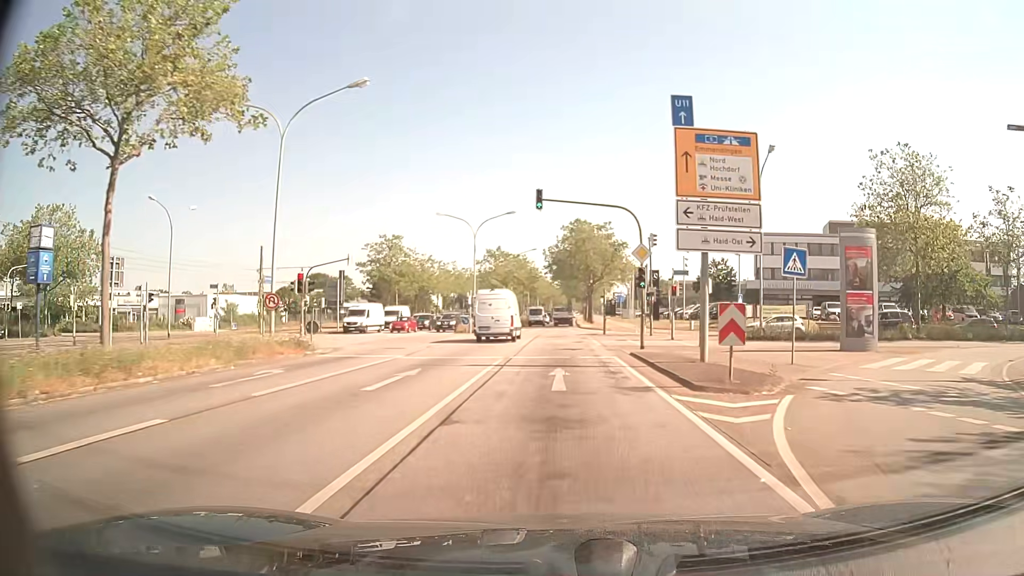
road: primary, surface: asphalt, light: Day
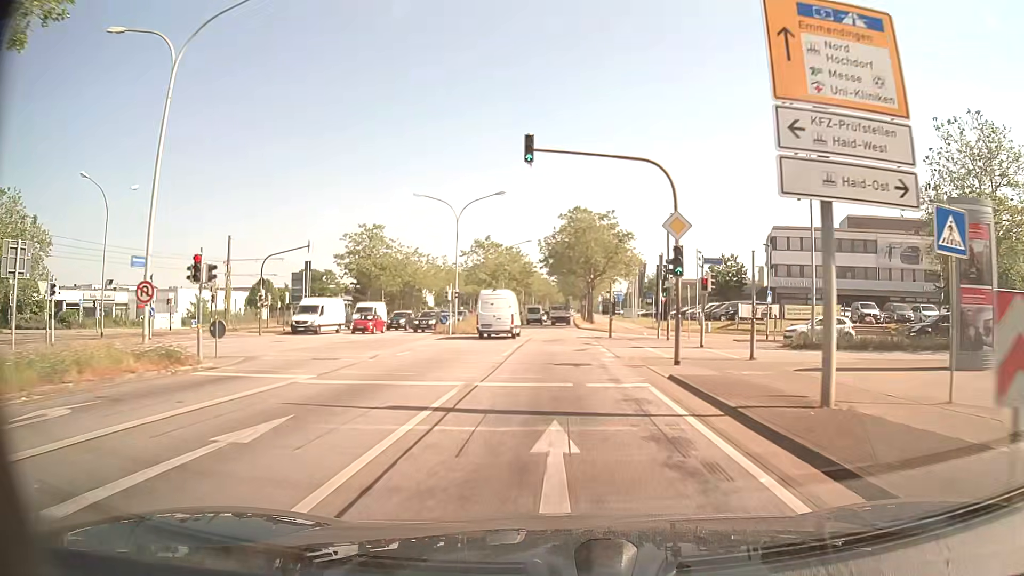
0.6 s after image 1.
(+0.1, +8.3) m; 0°
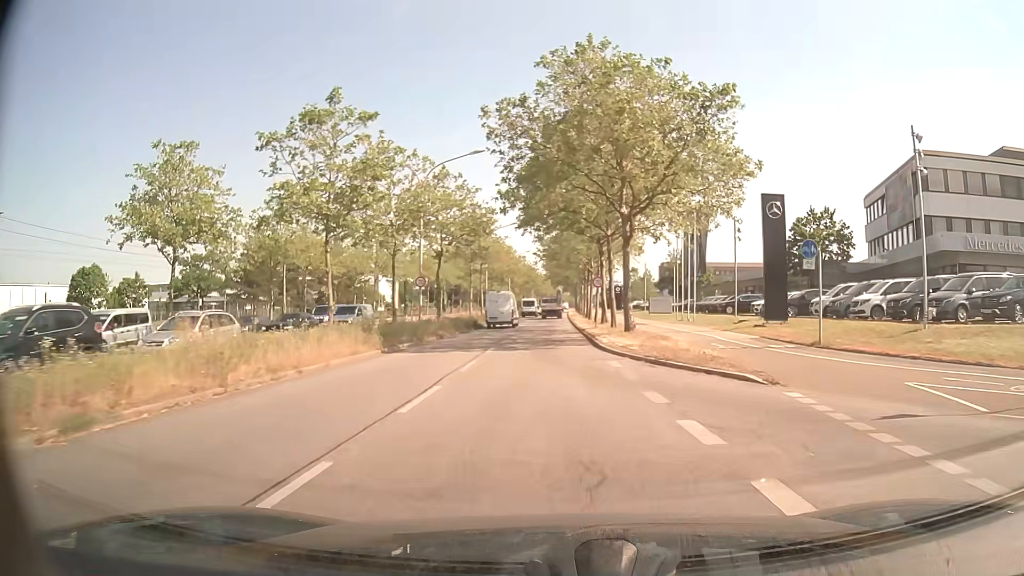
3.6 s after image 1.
(+0.6, +42.3) m; +1°
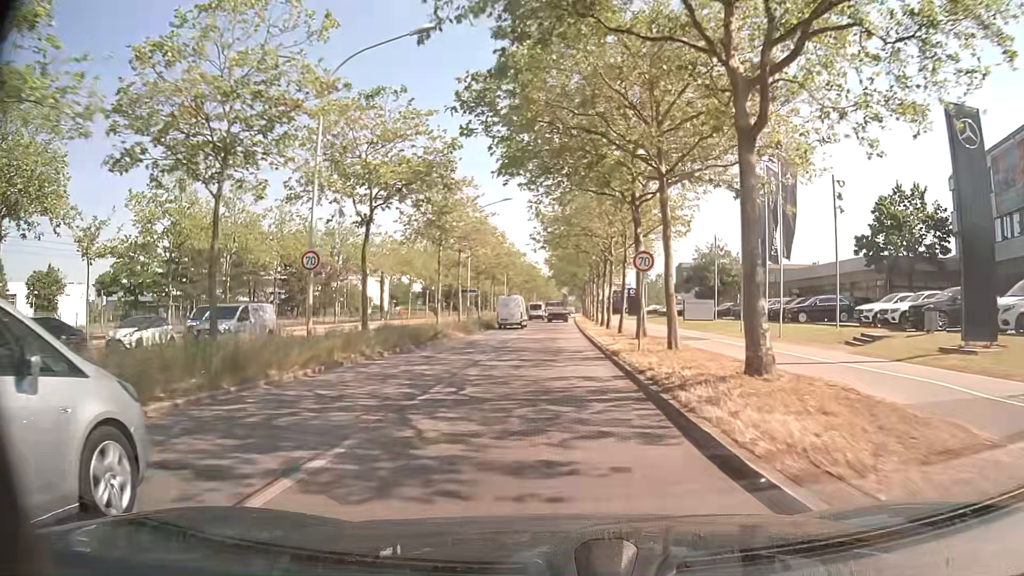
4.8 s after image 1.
(0.0, +17.0) m; 0°
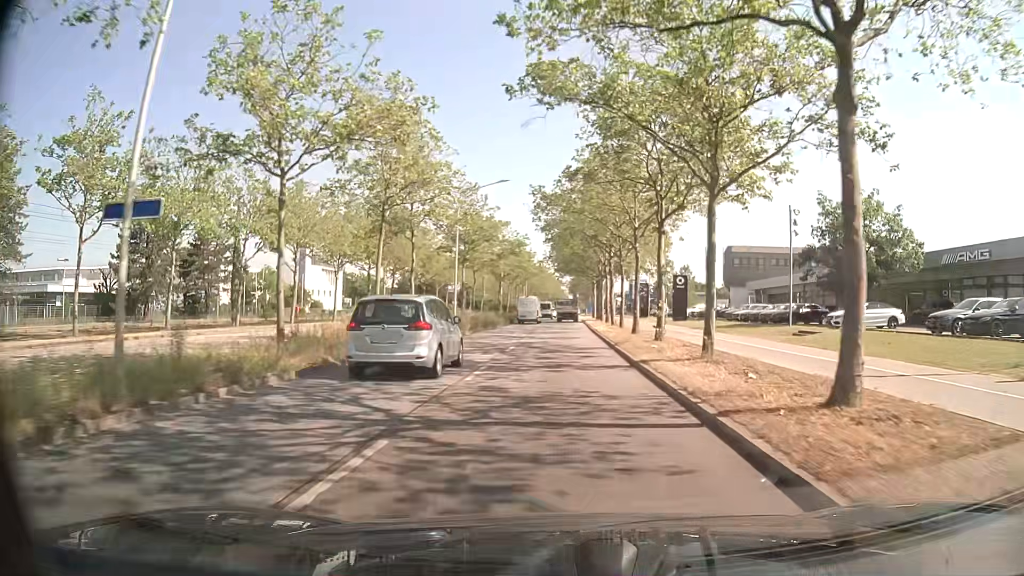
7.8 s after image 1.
(0.0, +42.0) m; 0°
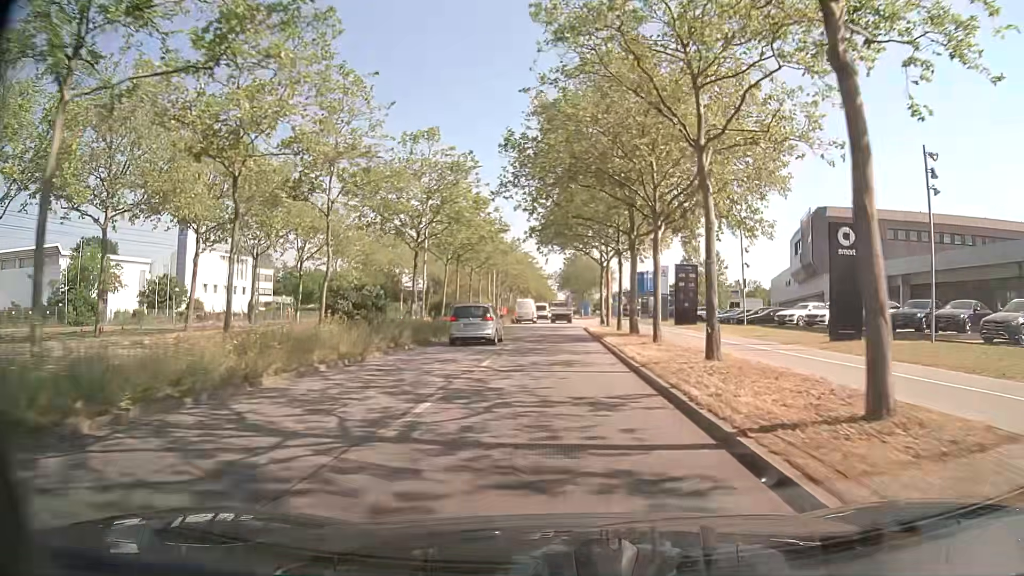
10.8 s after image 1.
(+0.5, +41.0) m; +1°
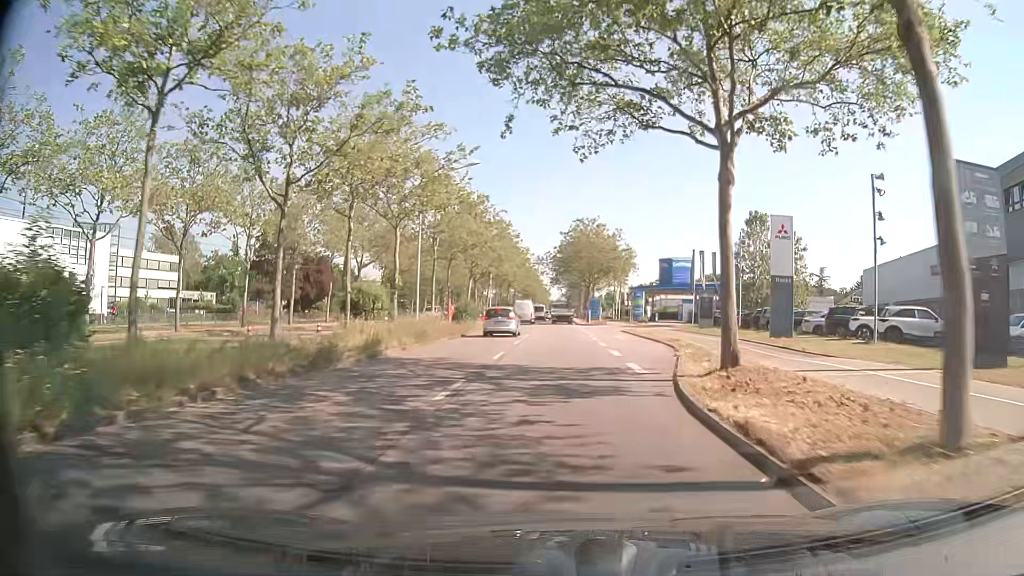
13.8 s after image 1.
(-0.1, +41.3) m; 0°
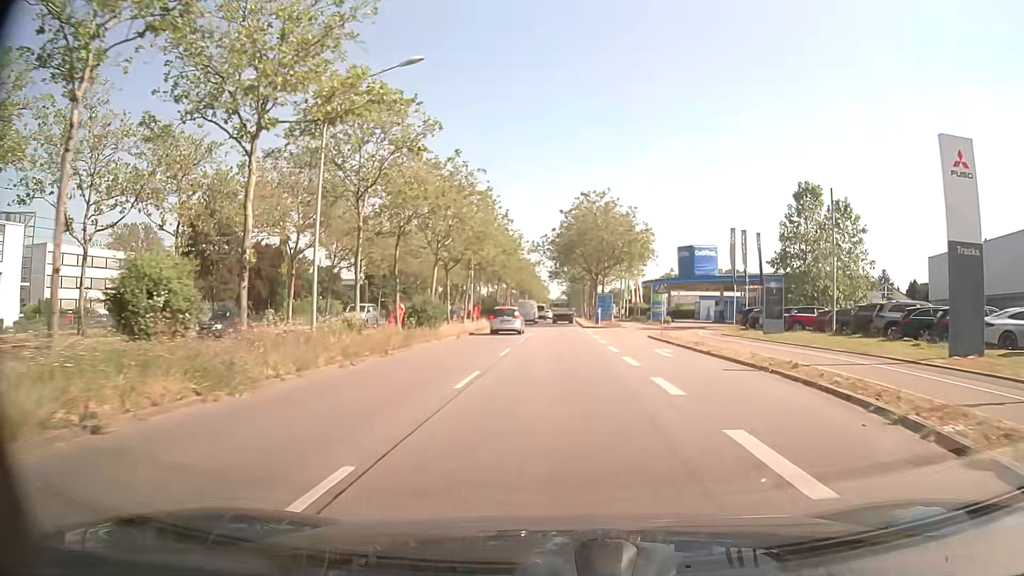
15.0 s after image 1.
(0.0, +16.6) m; +1°
(0, +10) (0, +20) (0, +30) (0, +40) (-1, +50) (-1, +60) (-1, +70) (-1, +80) (-1, +90) (-1, +100) m
